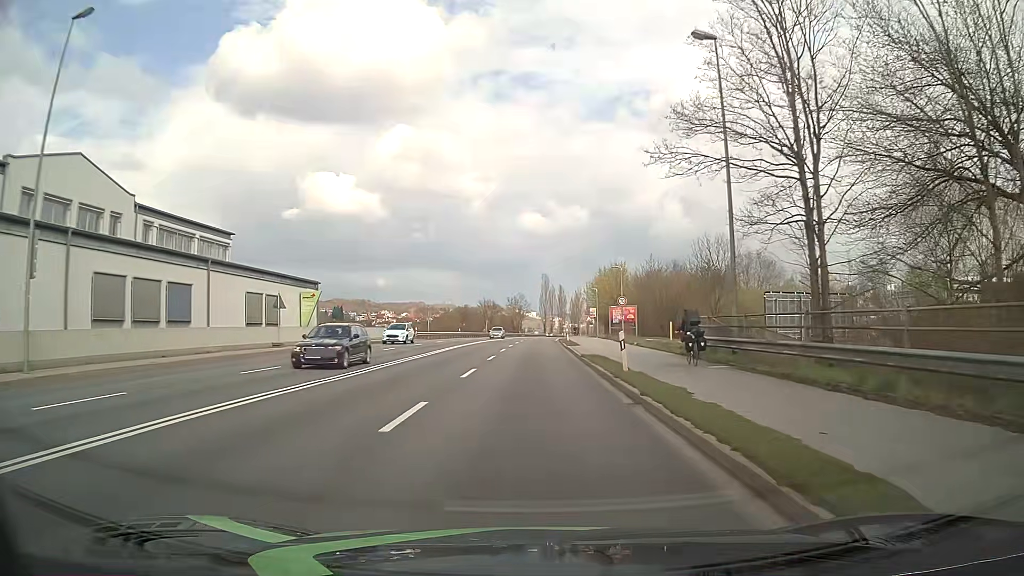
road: primary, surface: asphalt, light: Day
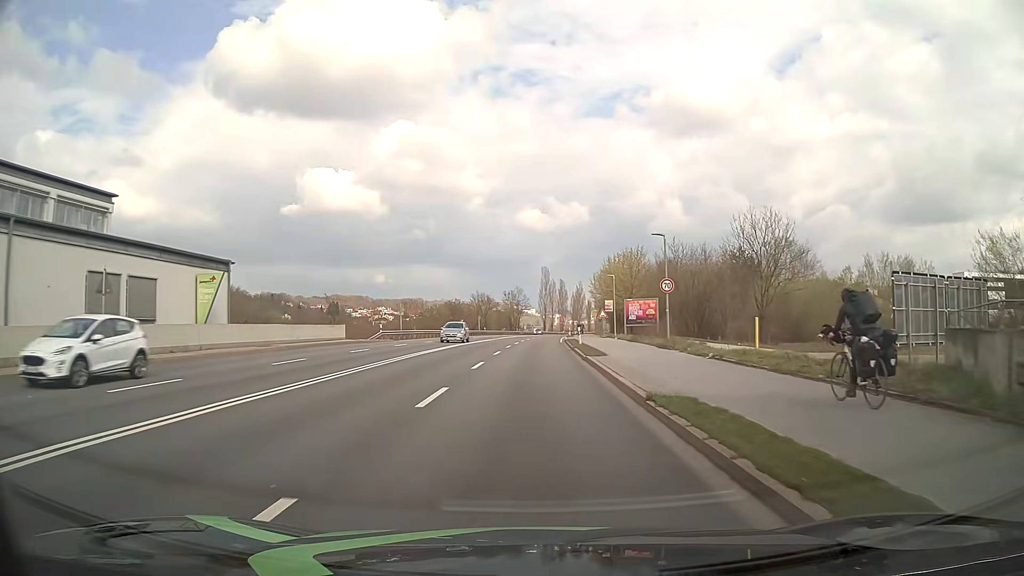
(0.0, +15.7) m; 0°
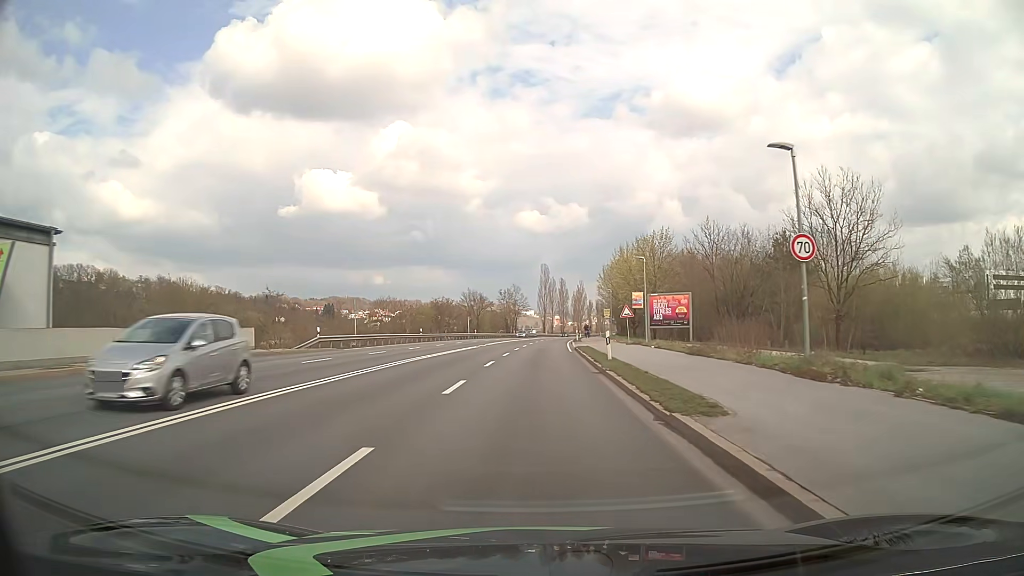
(0.0, +15.7) m; 0°
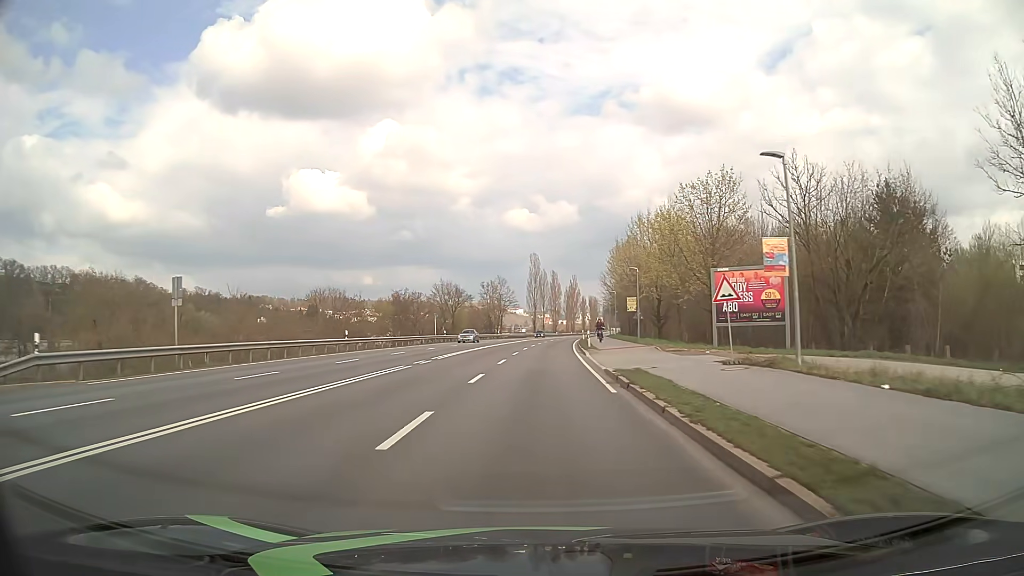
(+0.2, +23.6) m; +1°
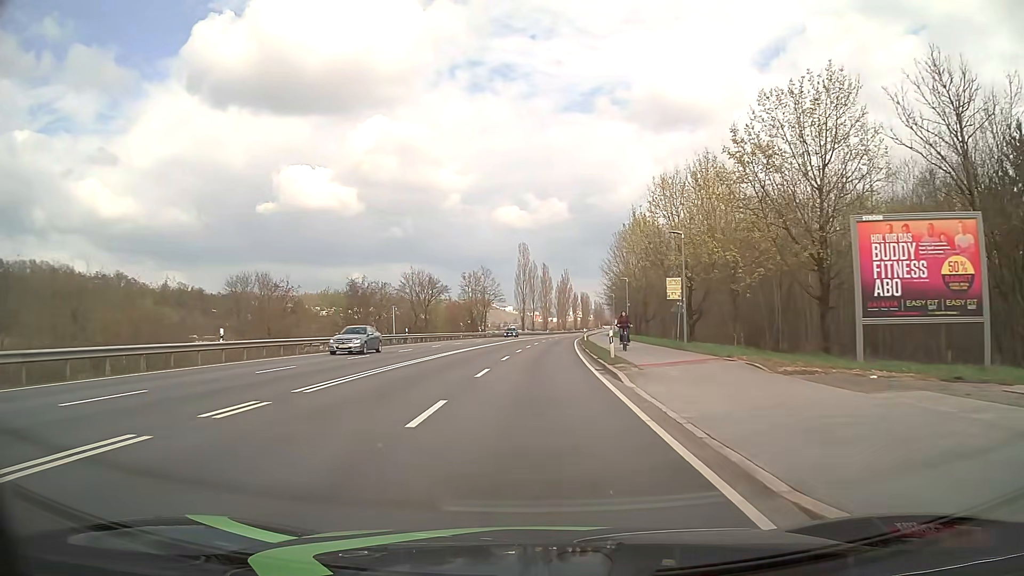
(+0.1, +16.7) m; +1°
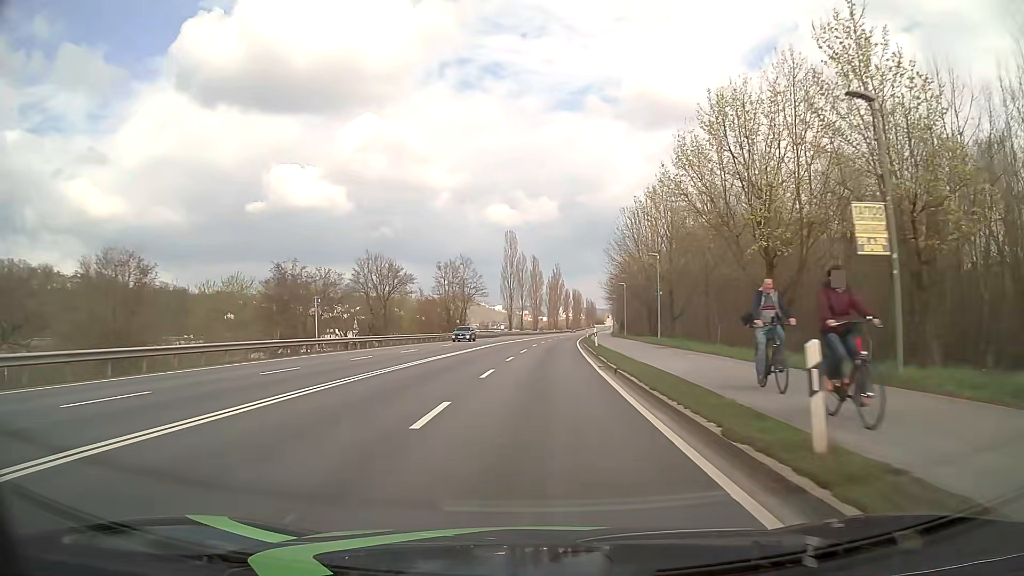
(+0.1, +18.2) m; +1°
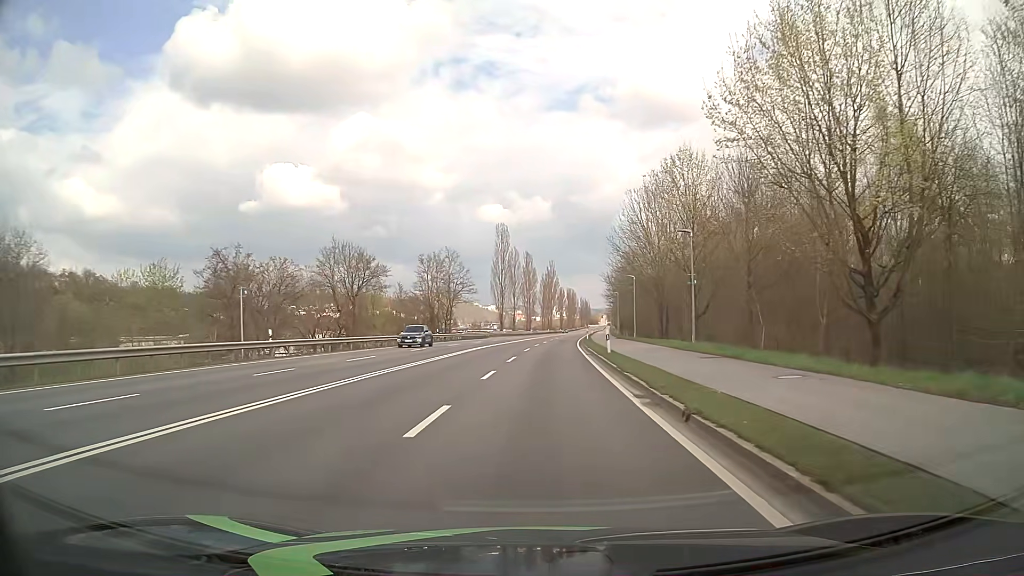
(0.0, +9.6) m; 0°
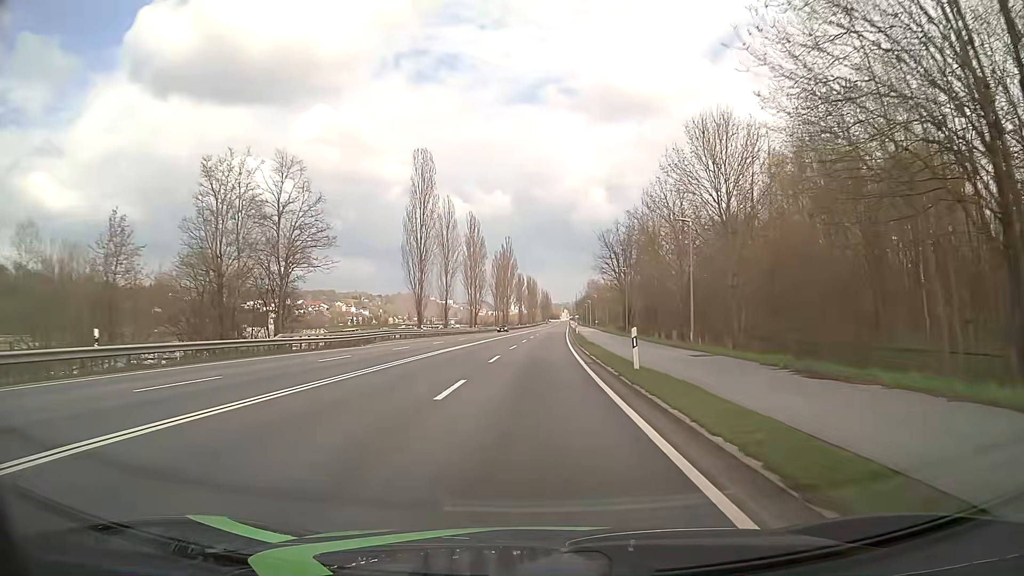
(+1.9, +50.5) m; +4°
